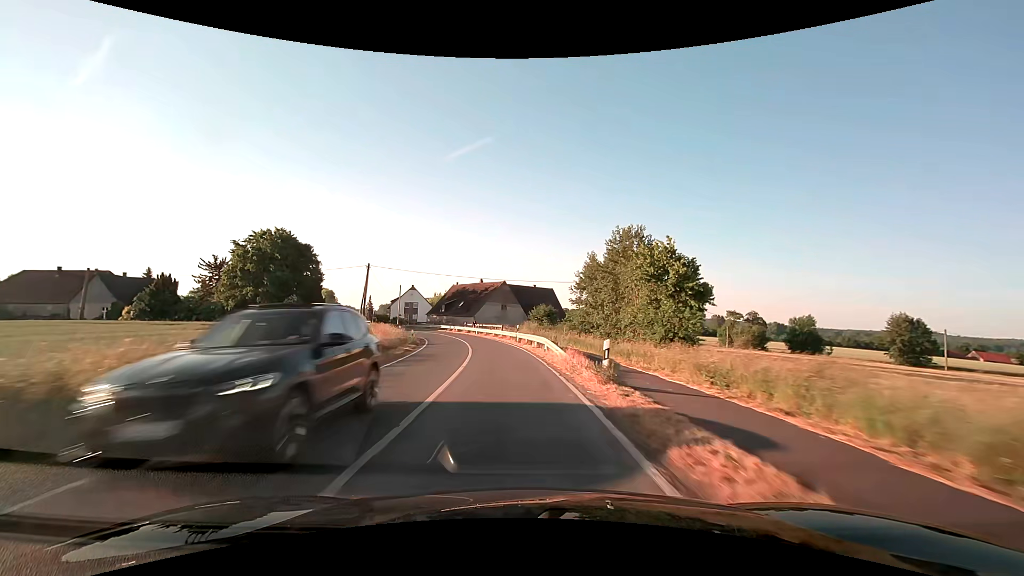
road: secondary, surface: asphalt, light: Day
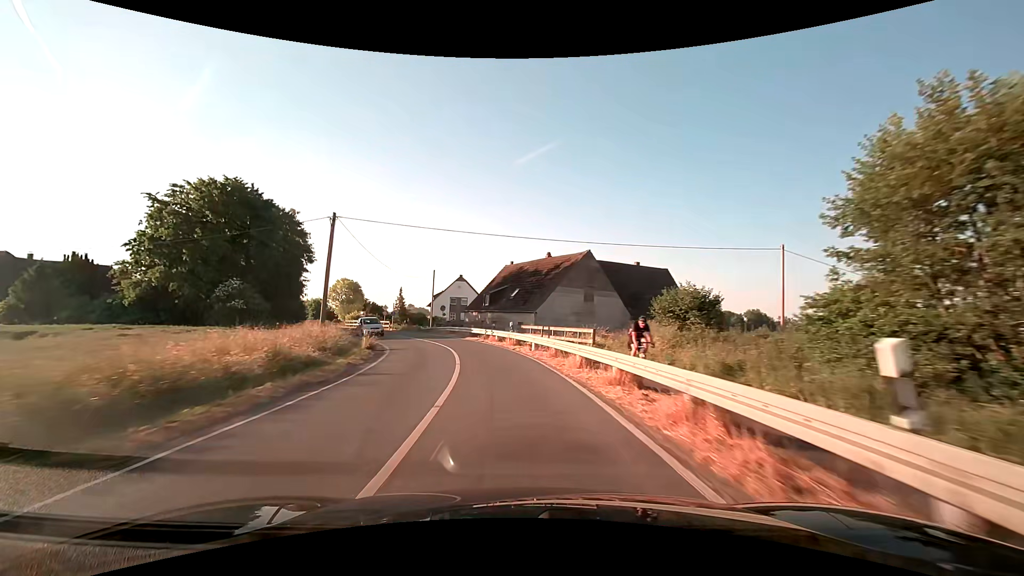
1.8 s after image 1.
(-2.2, +32.7) m; -8°
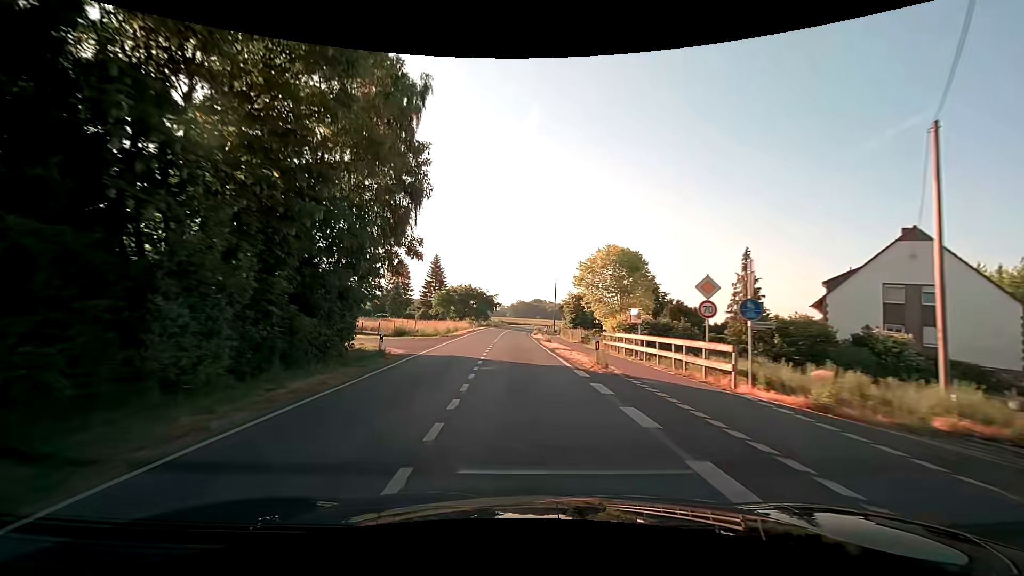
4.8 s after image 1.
(-13.6, +51.0) m; -34°
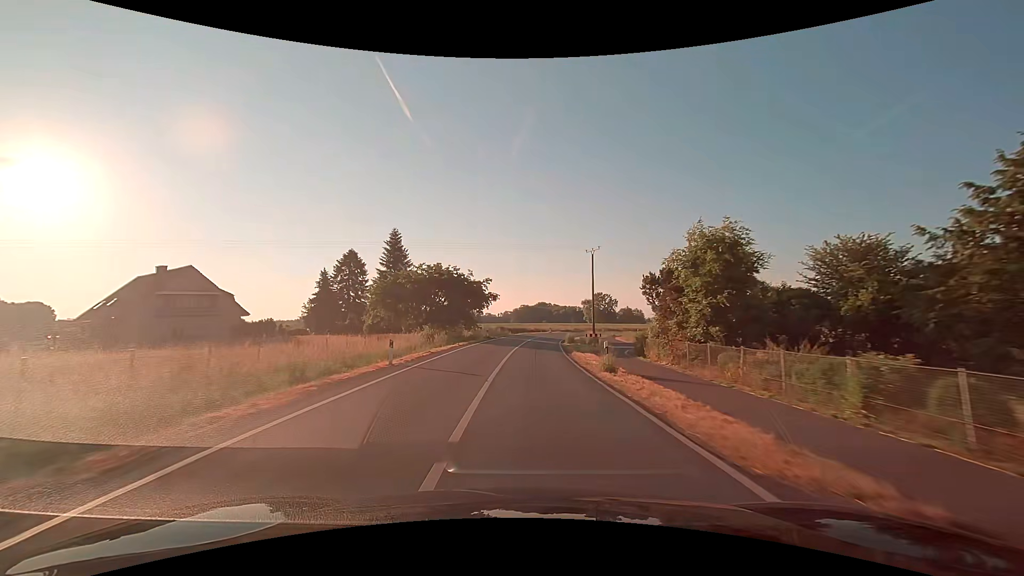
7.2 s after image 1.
(-1.5, +41.9) m; -1°
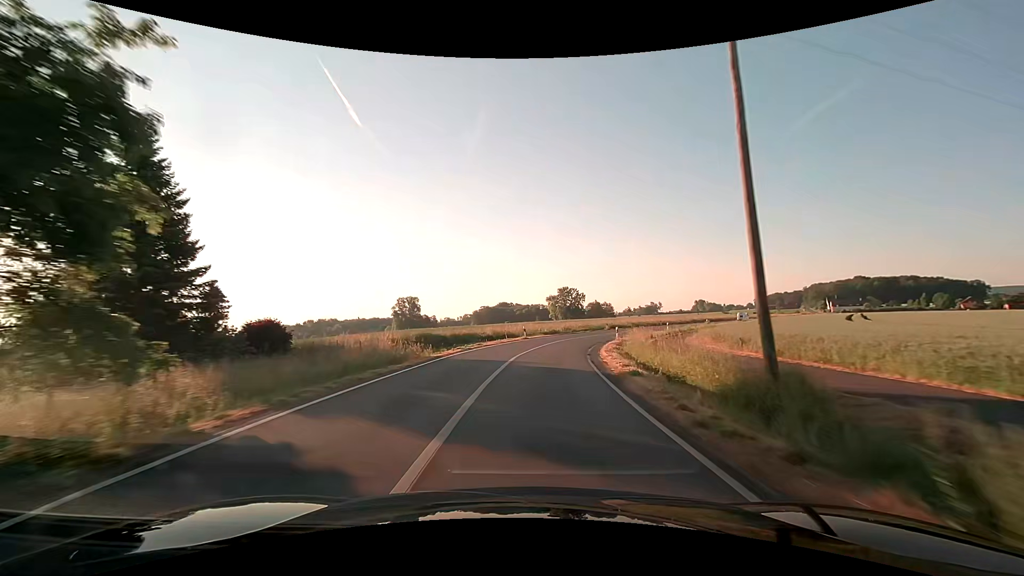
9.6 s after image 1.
(+1.1, +42.9) m; +4°
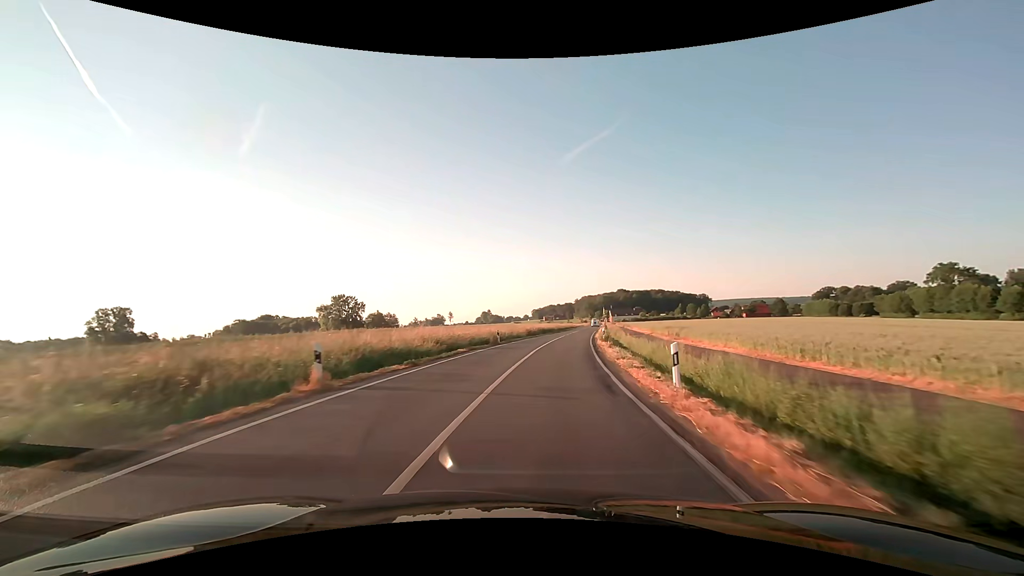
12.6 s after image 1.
(+9.6, +52.7) m; +24°
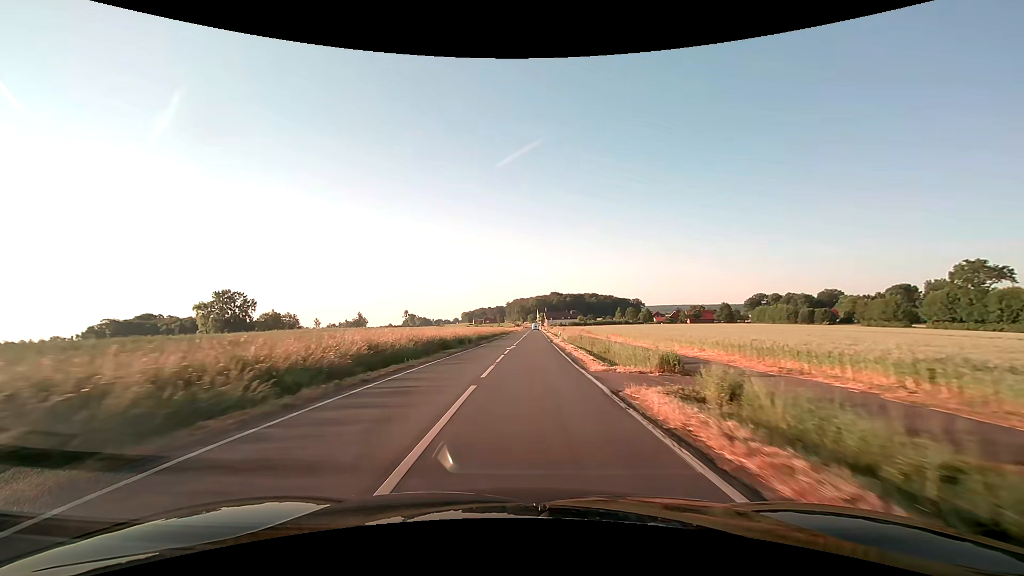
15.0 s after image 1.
(+3.8, +43.1) m; +8°
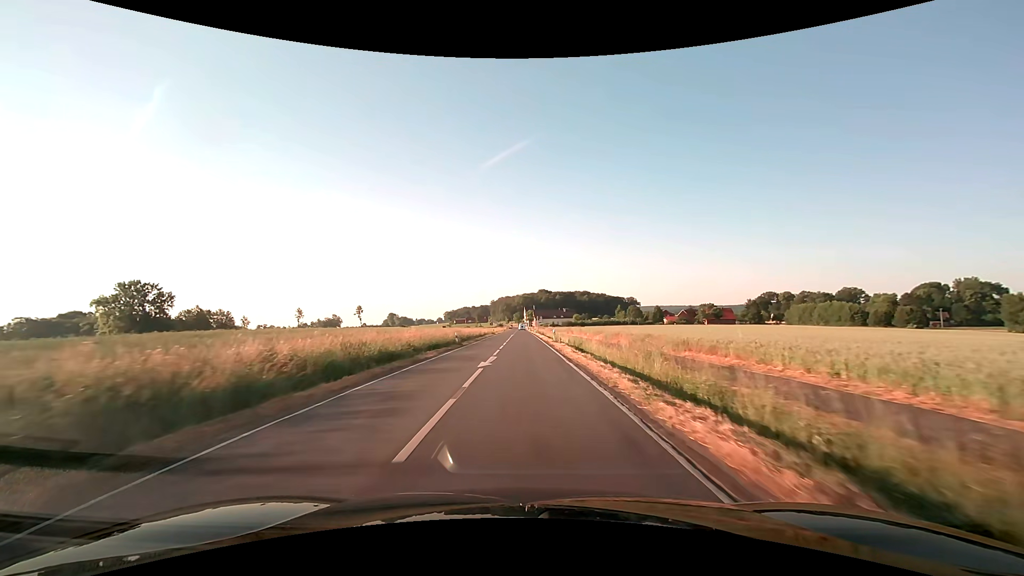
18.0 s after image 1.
(+0.9, +54.6) m; +2°
(0, +10) (0, +20) (0, +30) (0, +40) (0, +50) (0, +60) (0, +70) (0, +80) (0, +90) (0, +100) m
